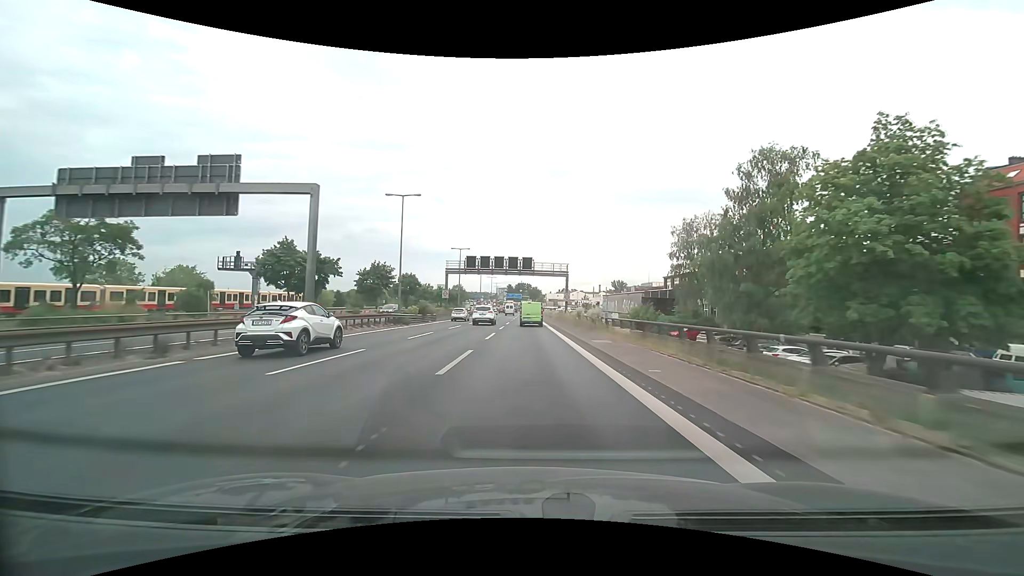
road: motorway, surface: asphalt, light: Day
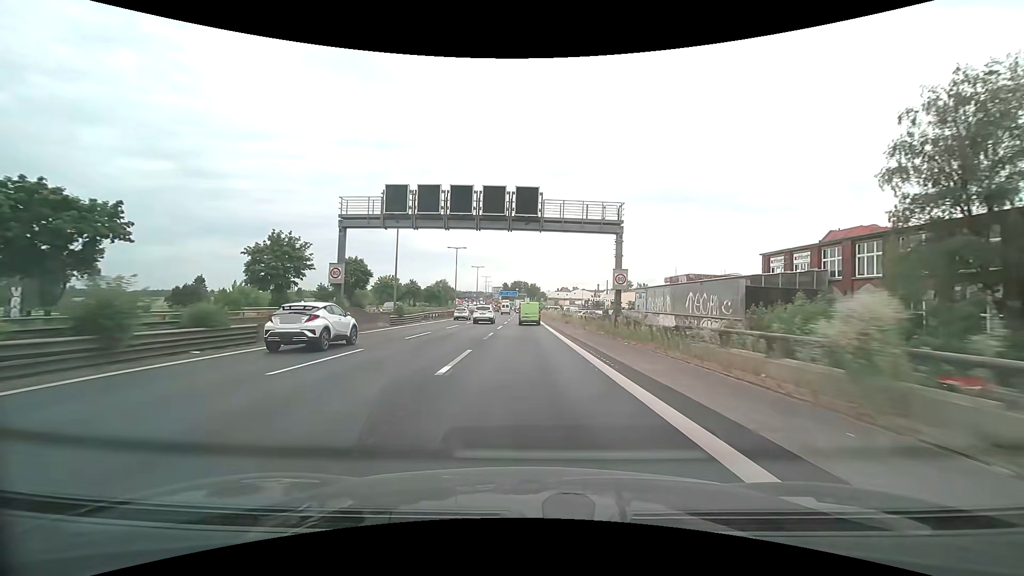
(+0.1, +36.1) m; 0°
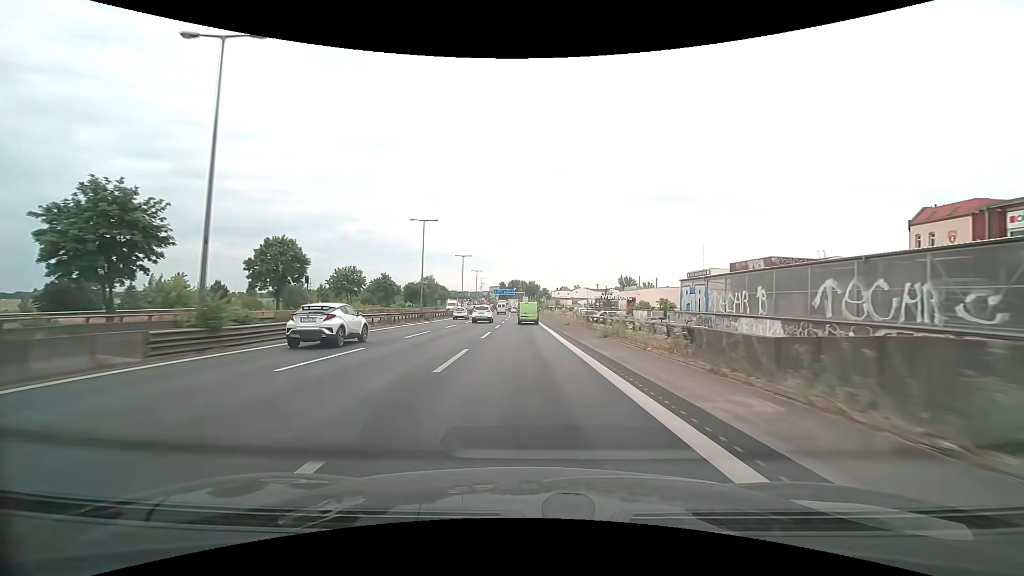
(+0.1, +23.7) m; 0°
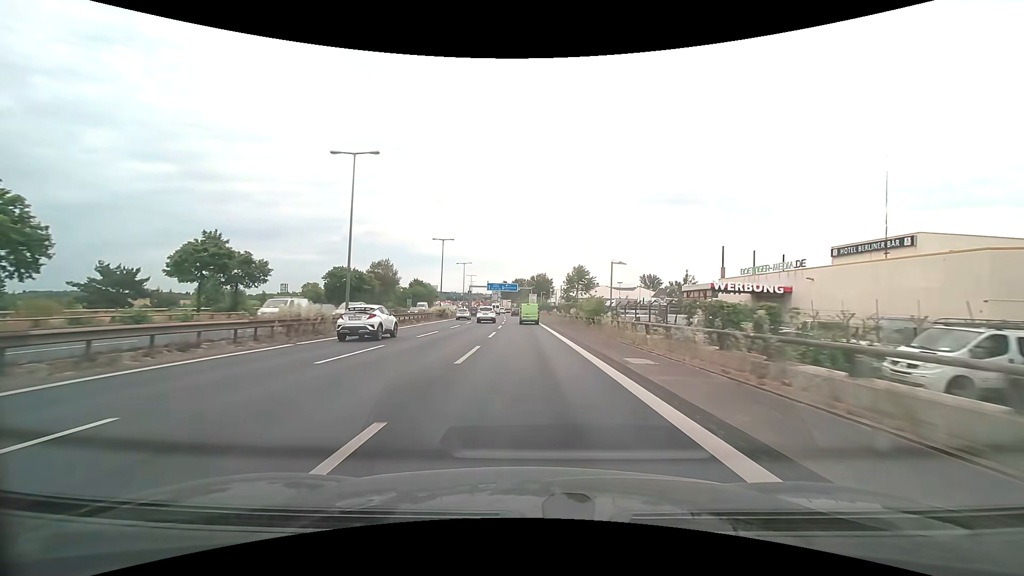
(-0.4, +59.5) m; -1°
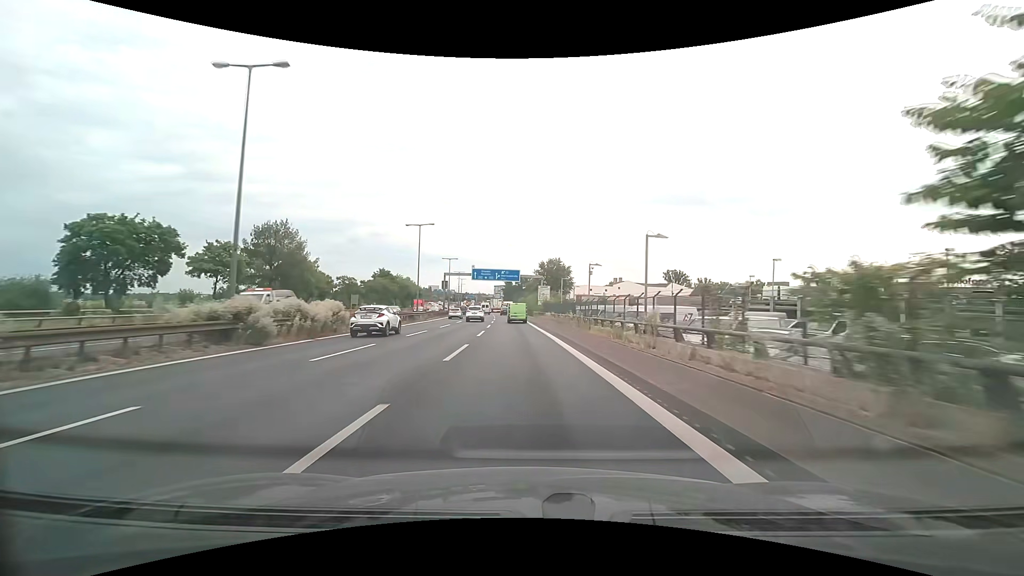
(-0.1, +47.7) m; 0°
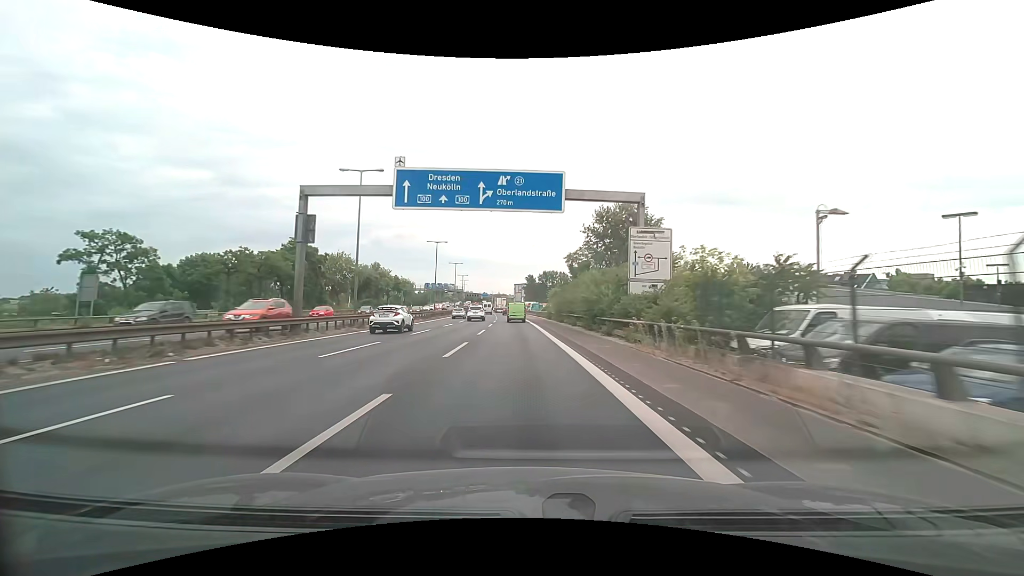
(-1.5, +59.7) m; -3°
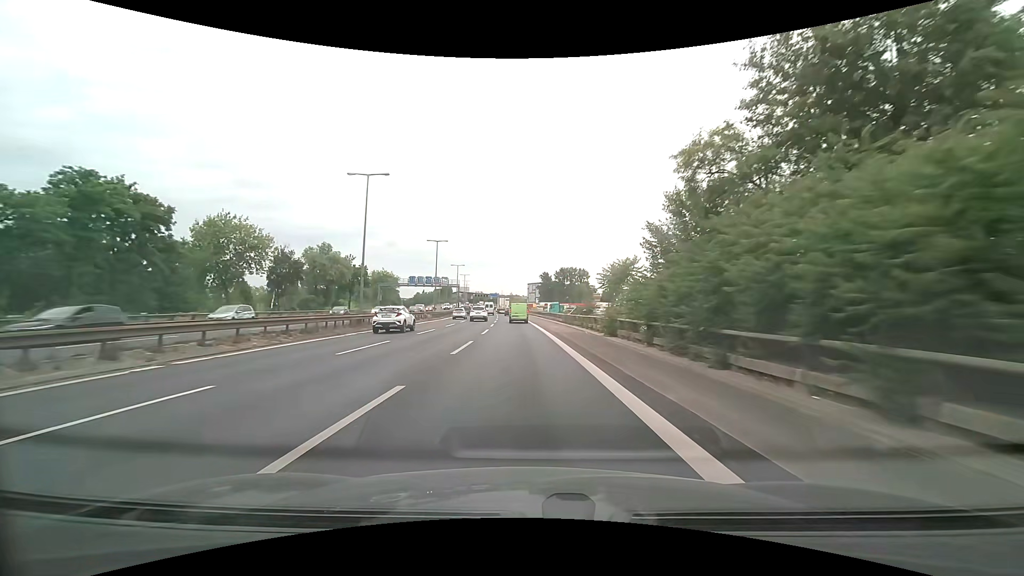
(-0.5, +35.5) m; -2°
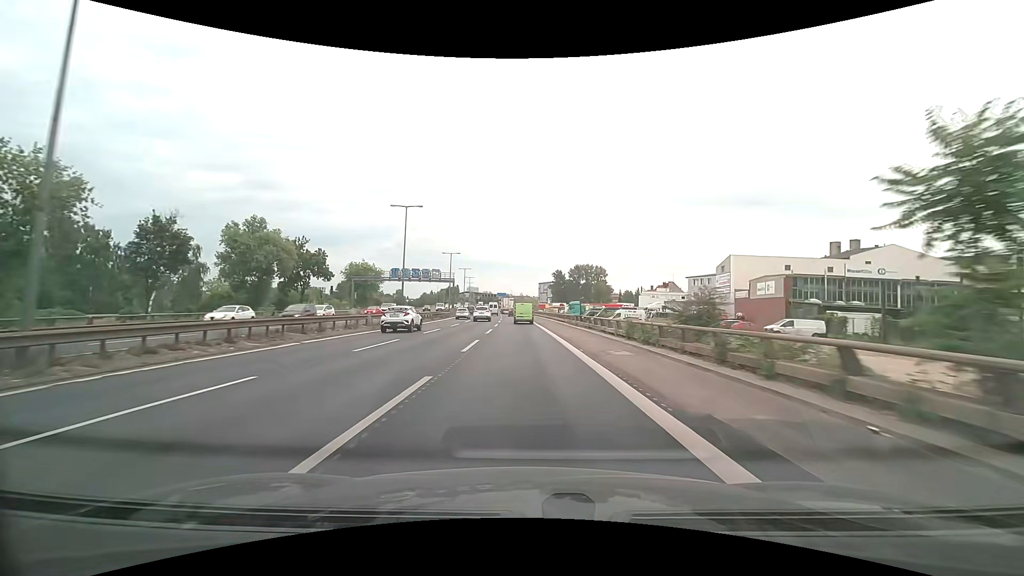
(-0.3, +23.3) m; -1°
(0, +10) (0, +20) (0, +30) (-1, +40) (-1, +50) (-1, +60) (-1, +70) (-2, +80) (-2, +90) (-3, +100) m
